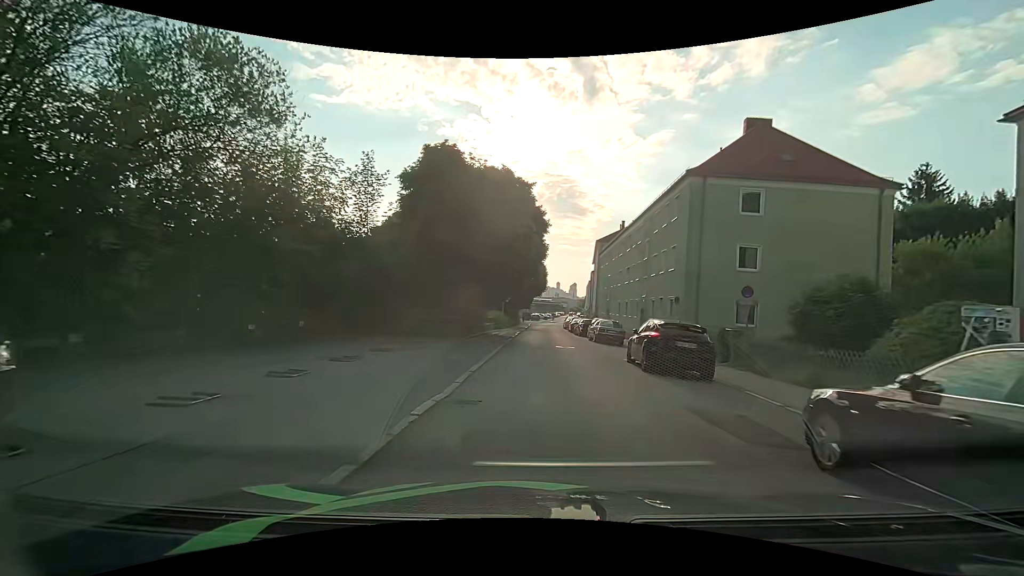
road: residential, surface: asphalt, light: Day
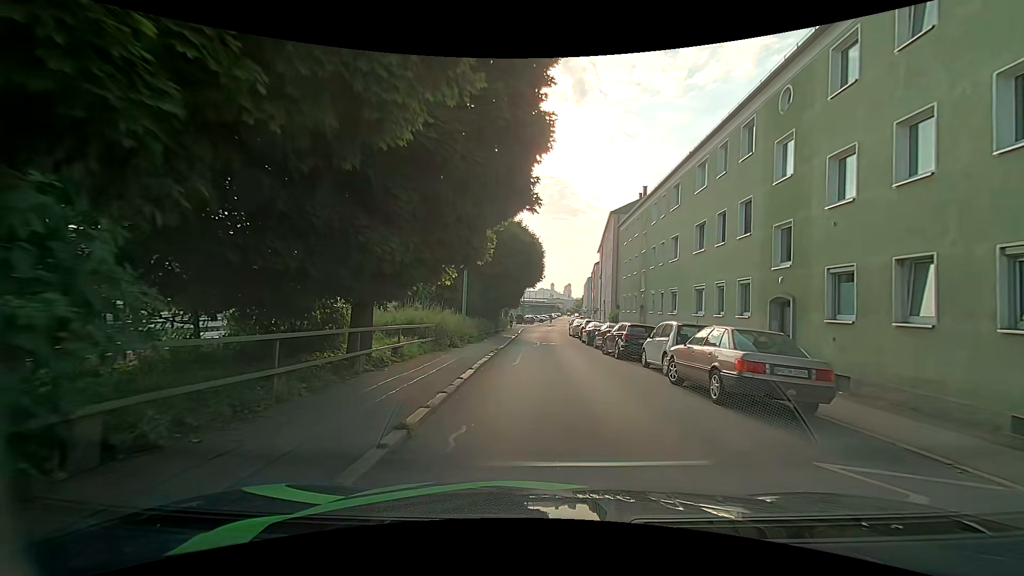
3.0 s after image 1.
(-0.2, +20.1) m; 0°
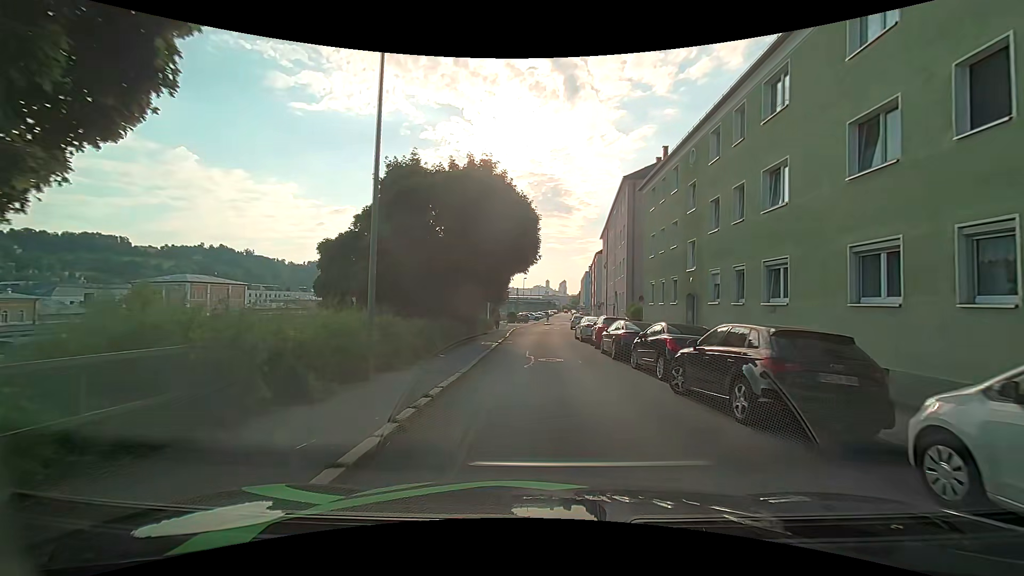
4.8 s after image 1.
(0.0, +11.7) m; 0°
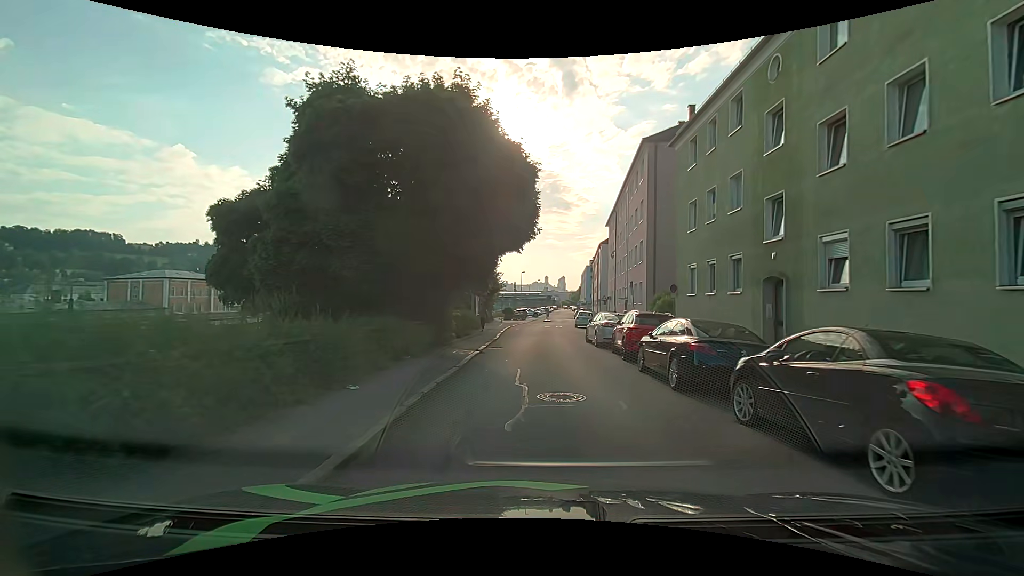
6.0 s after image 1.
(0.0, +7.7) m; -1°
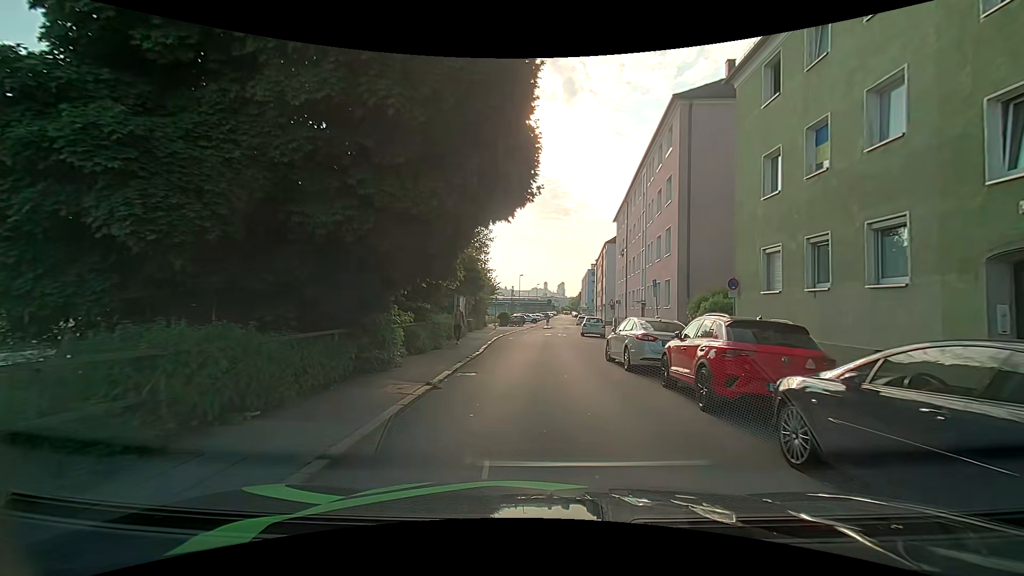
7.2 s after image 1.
(+0.1, +7.3) m; +1°
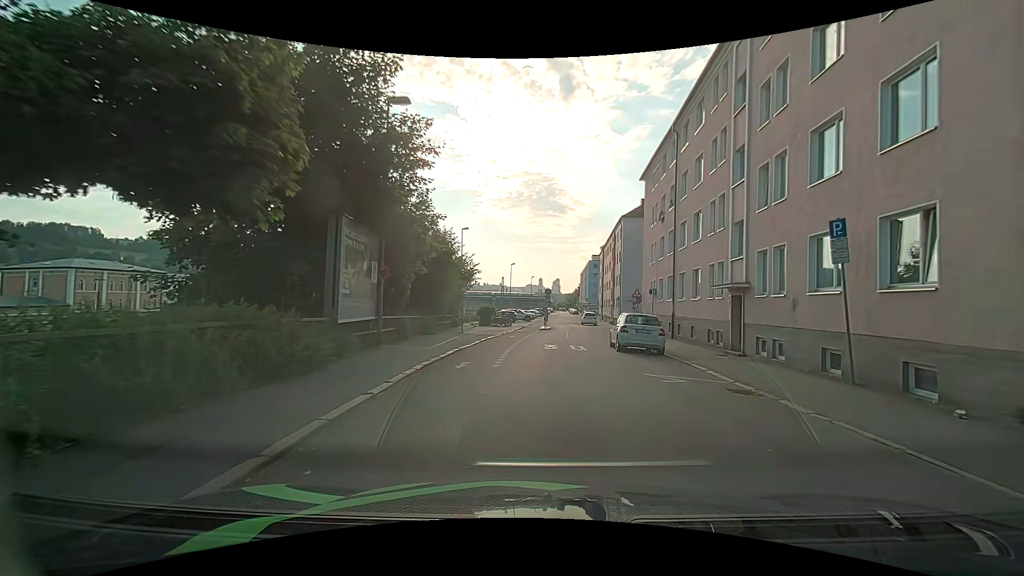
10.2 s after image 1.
(+0.1, +17.8) m; +2°
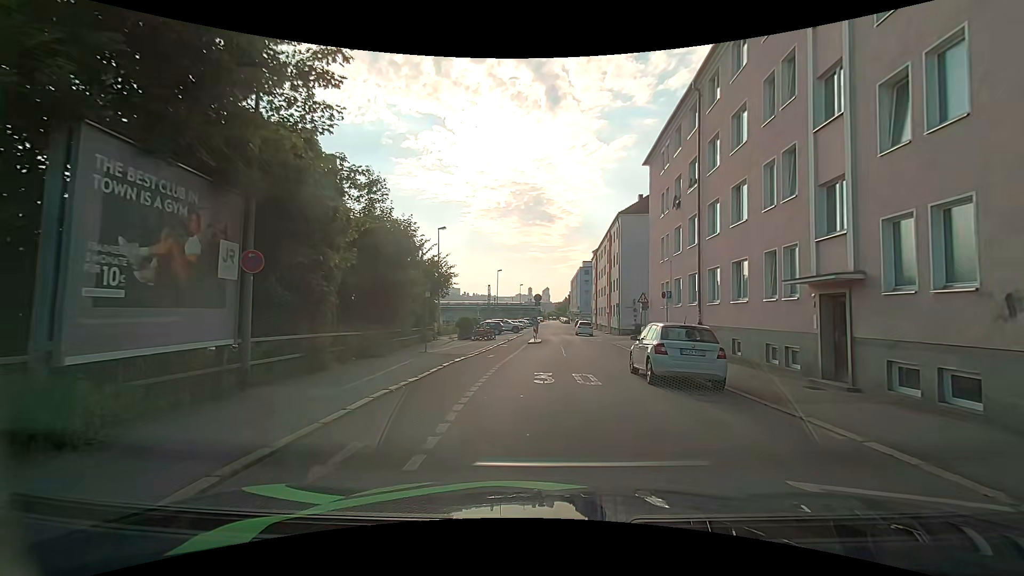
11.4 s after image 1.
(-0.1, +6.8) m; +2°
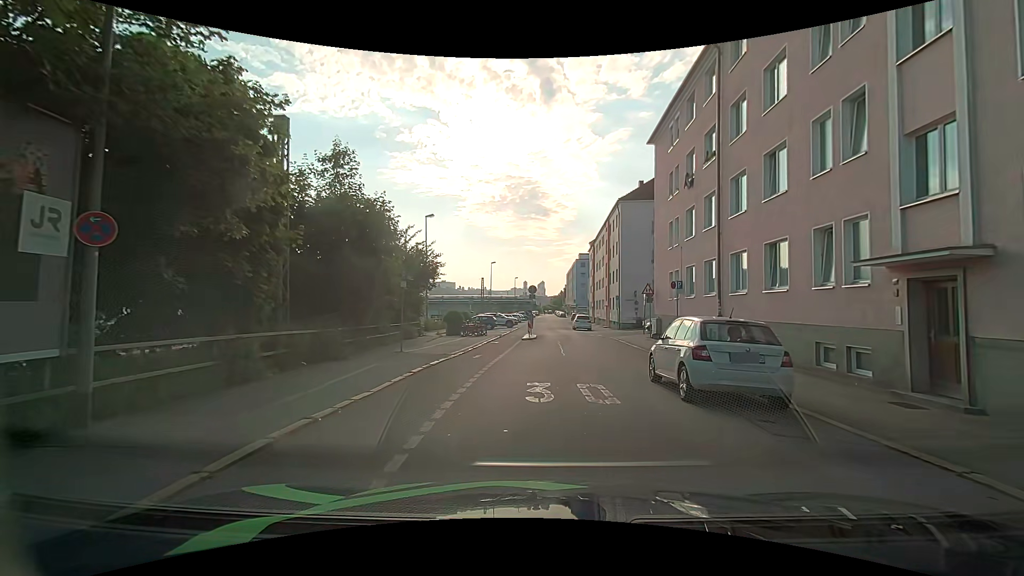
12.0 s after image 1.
(-0.1, +3.1) m; 0°
(0, +10) (0, +20) (+1, +30) (+1, +40) (-1, +50) (-1, +60) (-1, +70) (-1, +80) (0, +90) (0, +100) m
